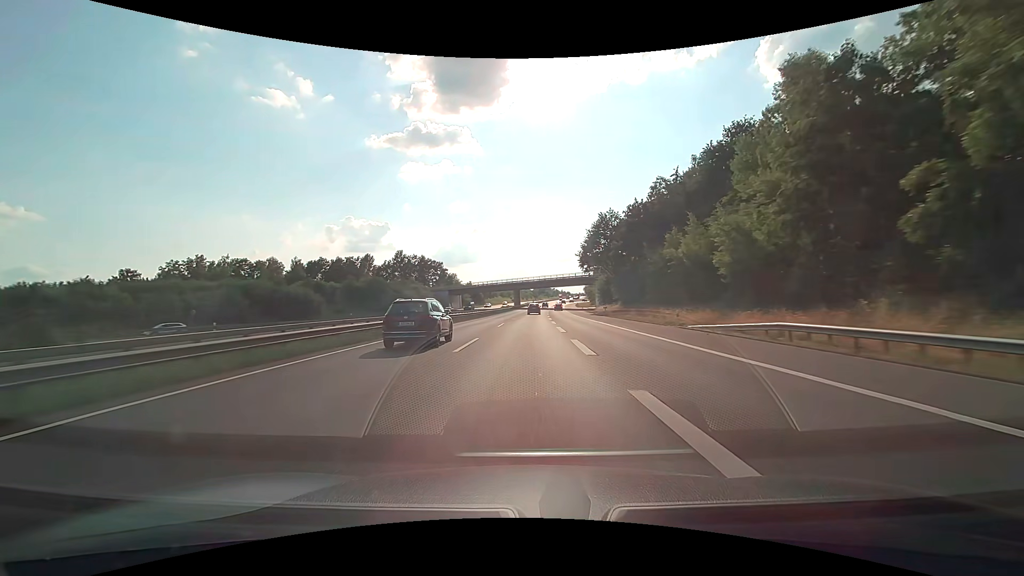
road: motorway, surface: asphalt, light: Day
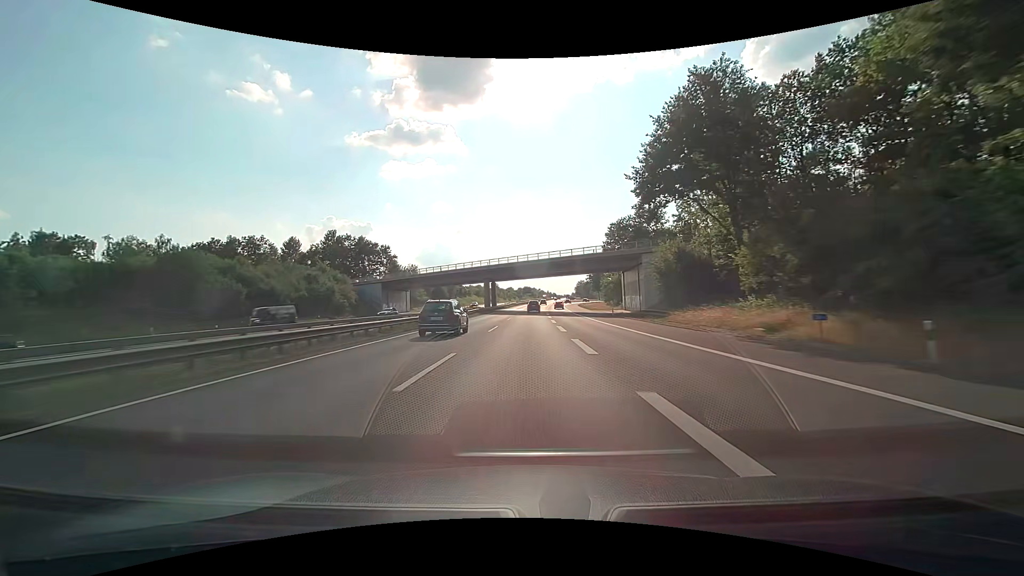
(+0.9, +60.2) m; +2°
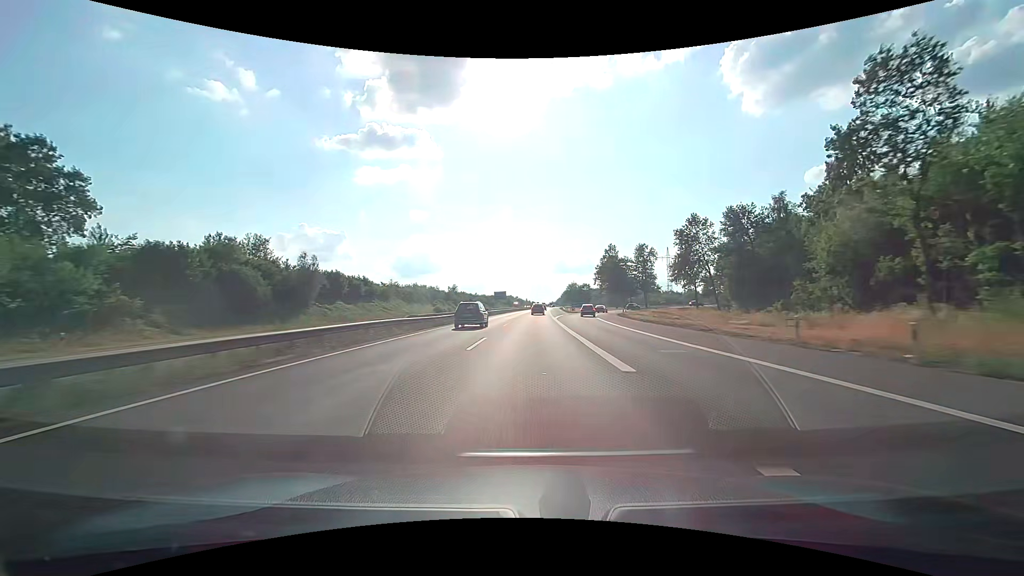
(+2.4, +99.7) m; +3°
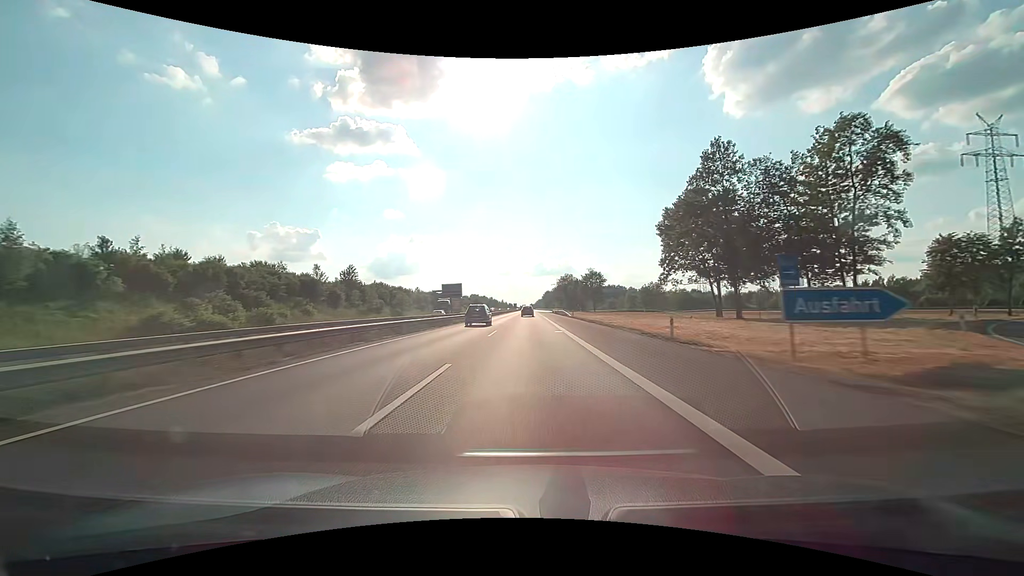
(+2.0, +99.2) m; +2°
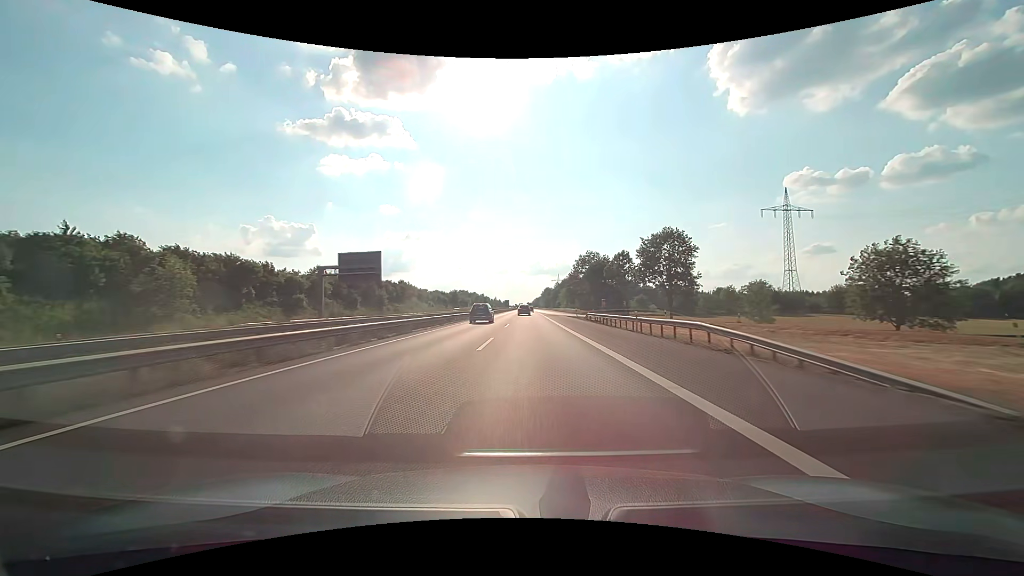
(+0.3, +80.2) m; 0°
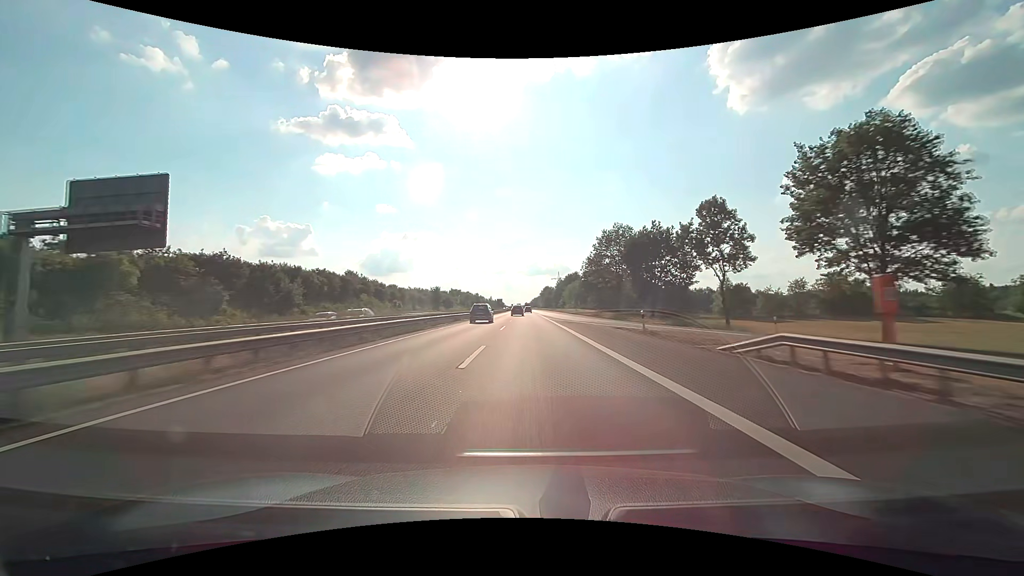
(+0.1, +40.0) m; 0°
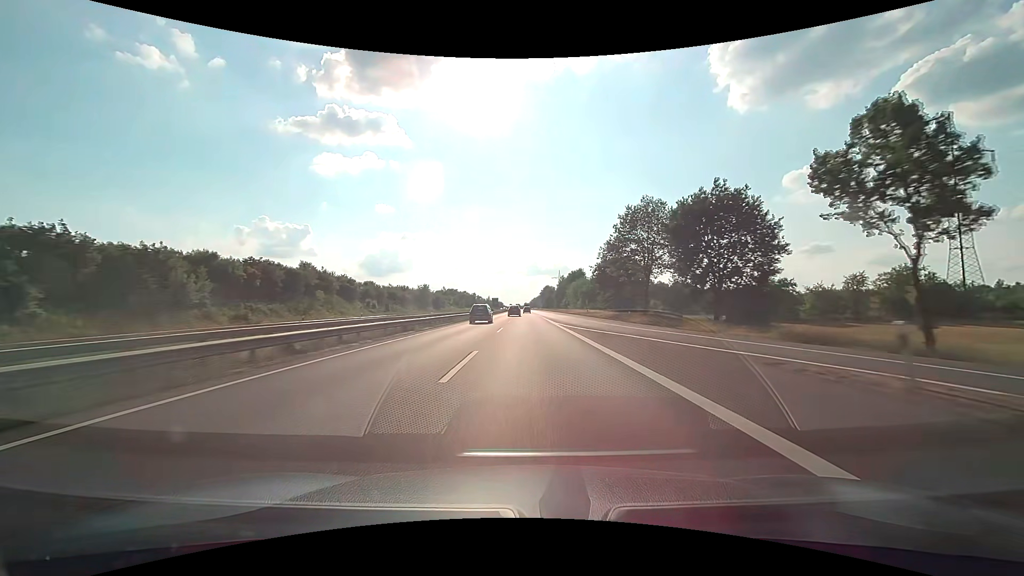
(0.0, +20.1) m; 0°
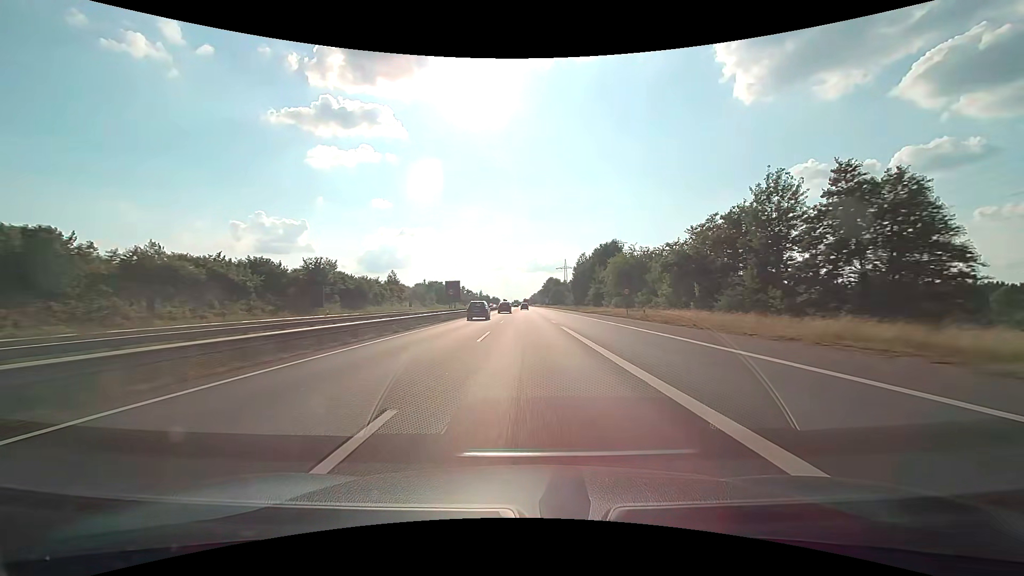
(0.0, +80.1) m; 0°
(0, +10) (0, +20) (0, +30) (0, +40) (0, +50) (0, +60) (0, +70) (0, +80) (0, +90) (0, +100) m
